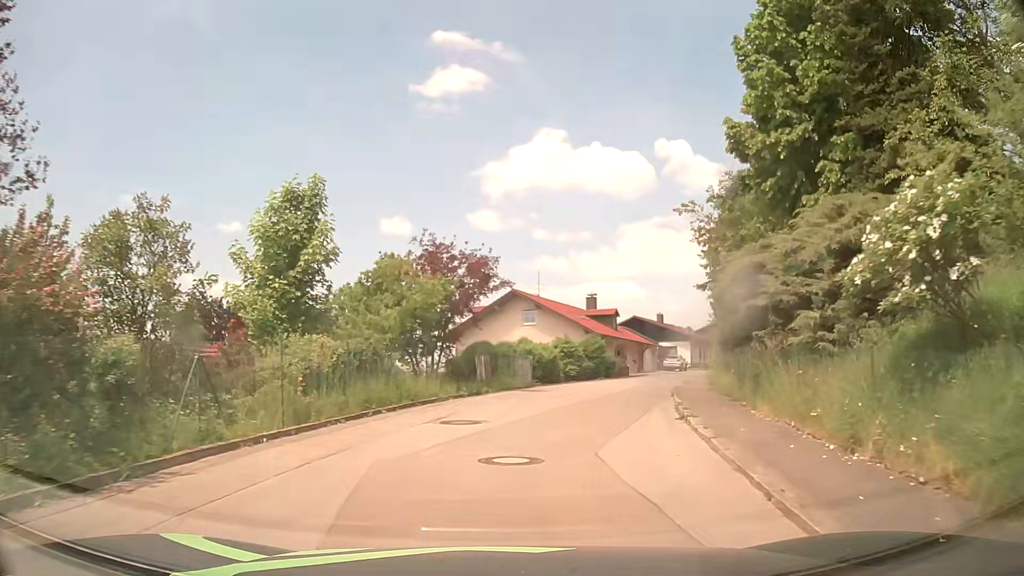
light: Day
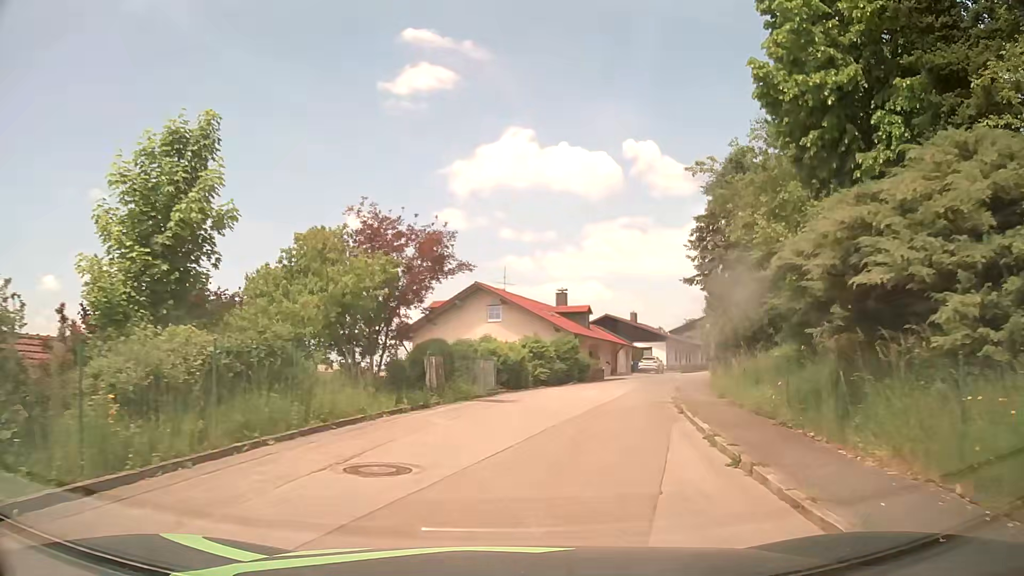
(+0.1, +4.9) m; +2°
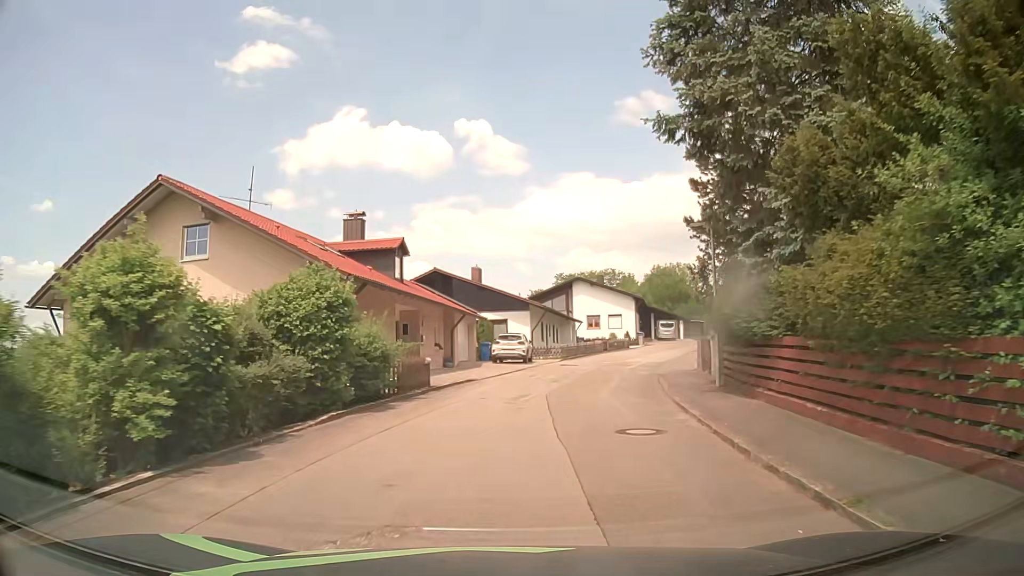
(+3.6, +24.9) m; +15°
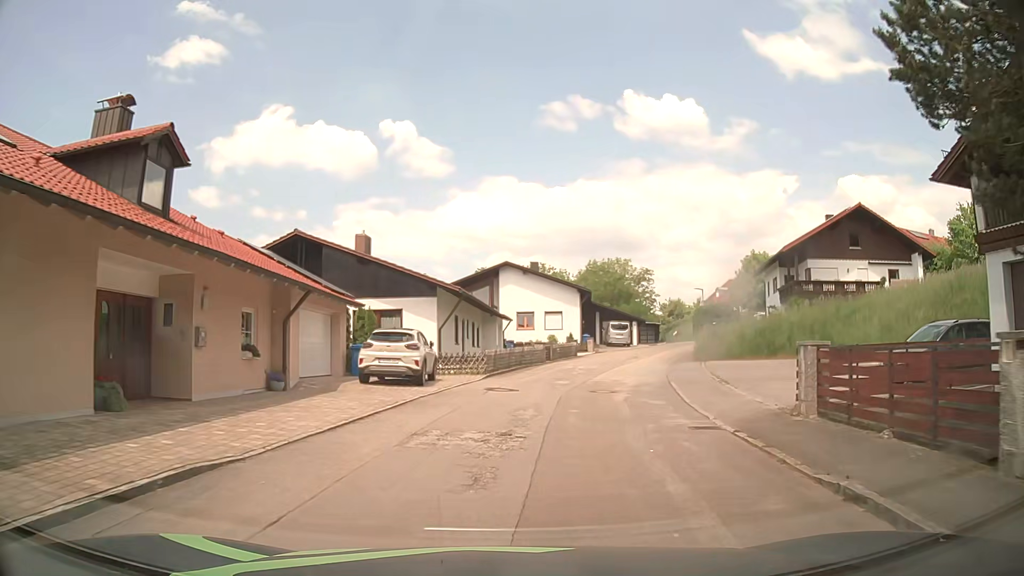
(+0.9, +15.6) m; +7°
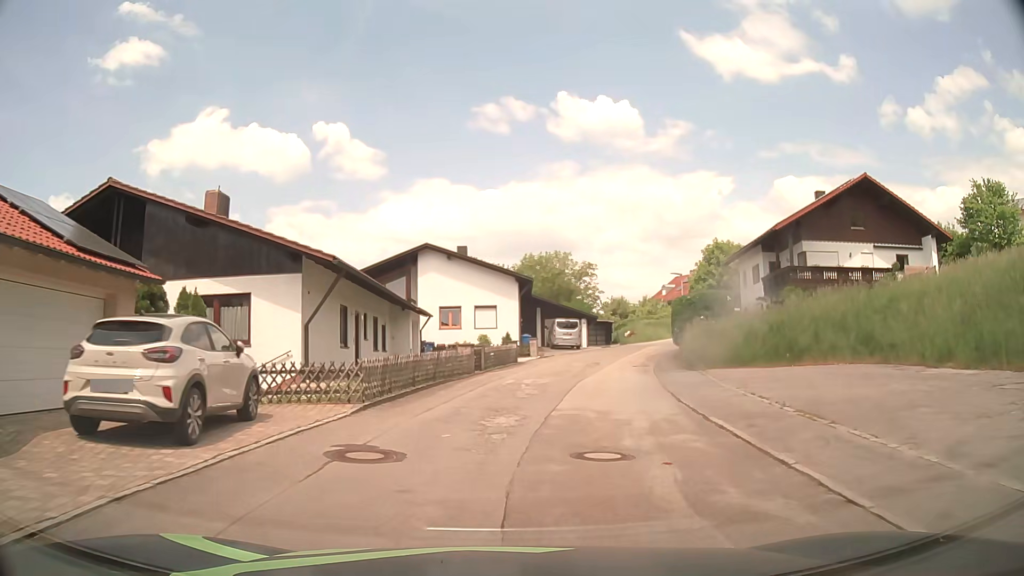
(+0.5, +10.5) m; +5°
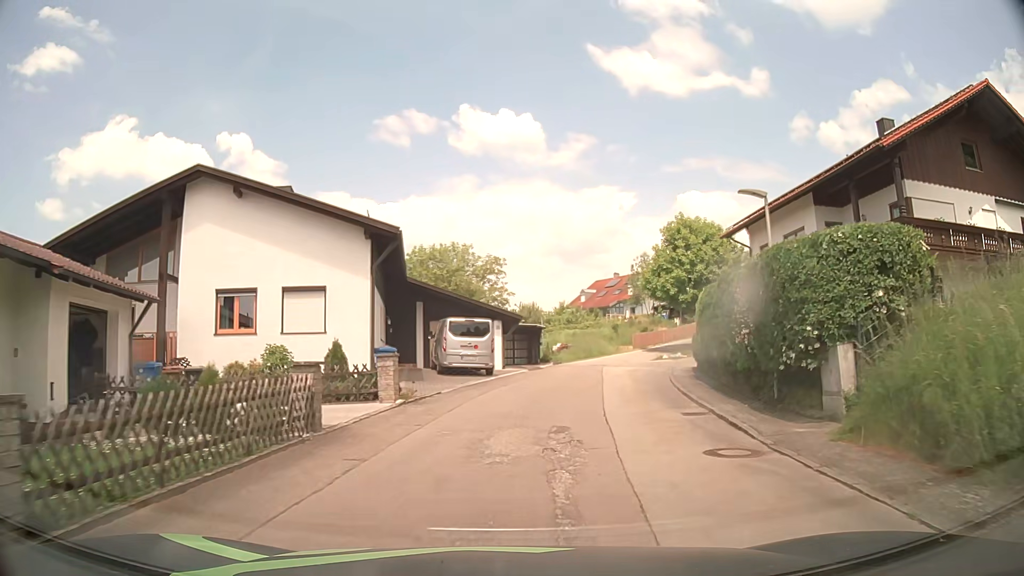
(+1.6, +21.1) m; +9°
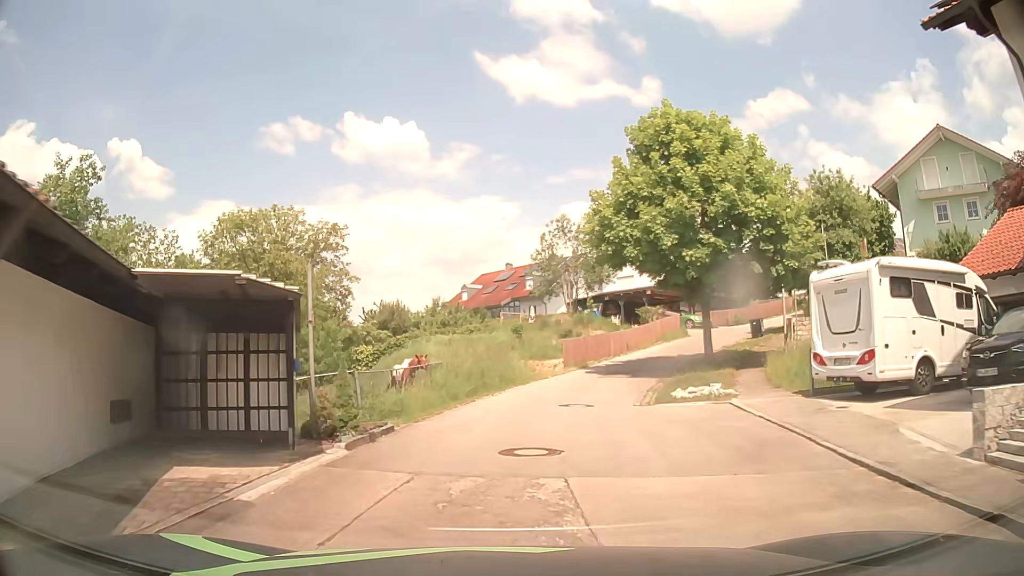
(+2.6, +25.6) m; +10°
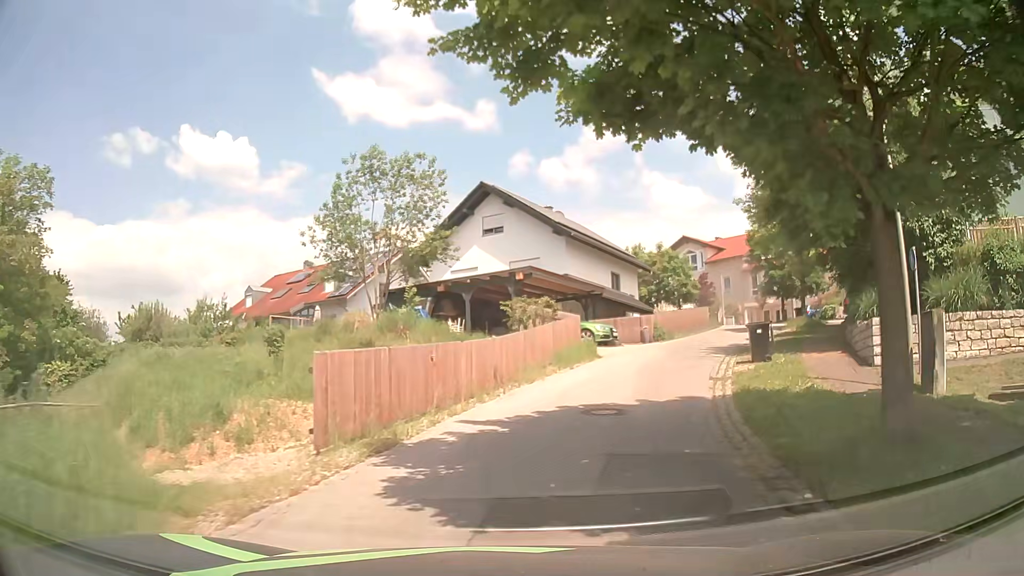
(+1.9, +19.1) m; +14°
(+1, +10) (+5, +19) (+10, +28) (+15, +36) (+16, +46) (+13, +55) (+6, +63) (-2, +69) (-9, +76) (-17, +82) m
